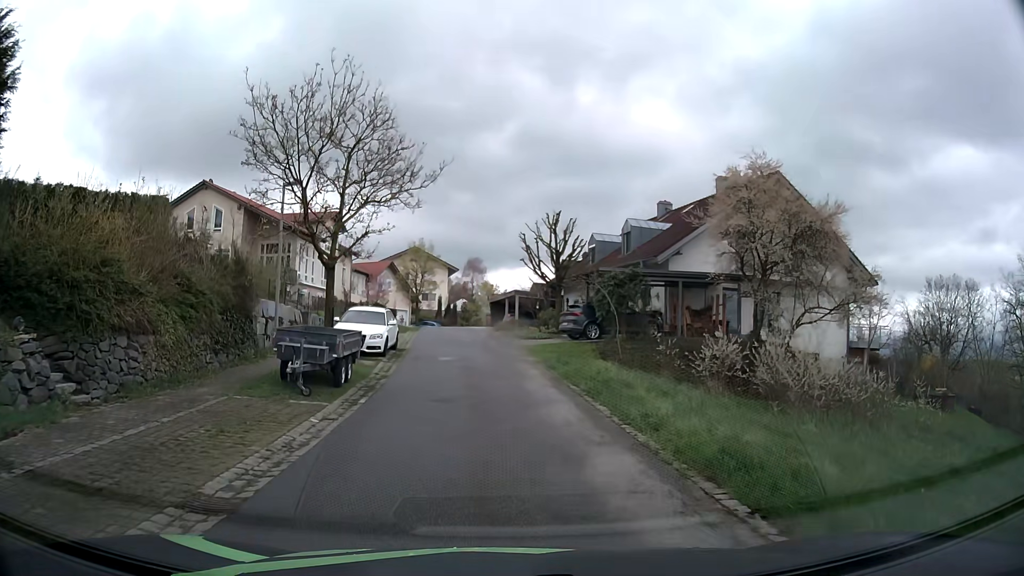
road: residential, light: Day
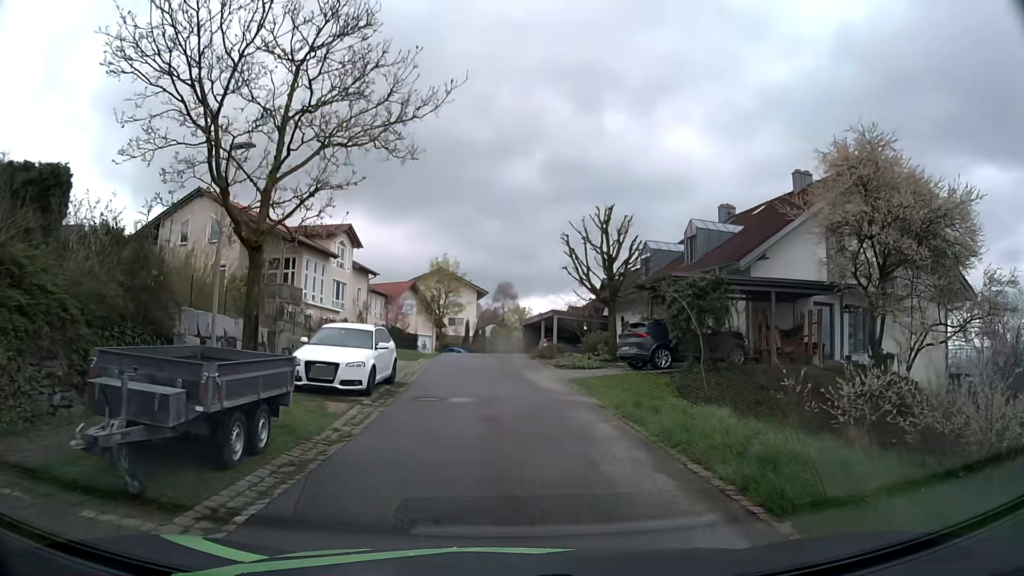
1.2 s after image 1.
(-0.2, +7.0) m; -2°
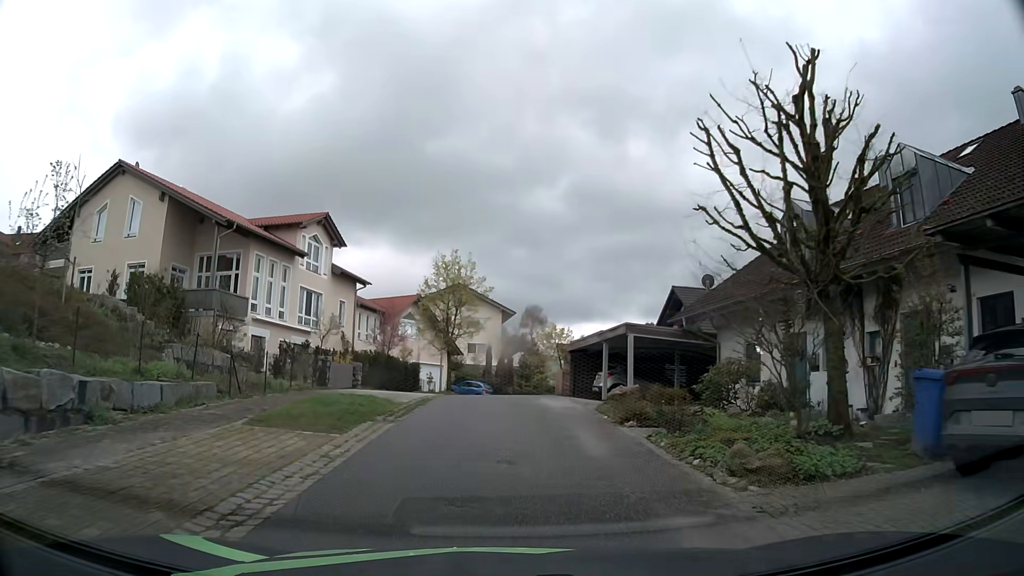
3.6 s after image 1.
(-0.5, +15.5) m; -3°
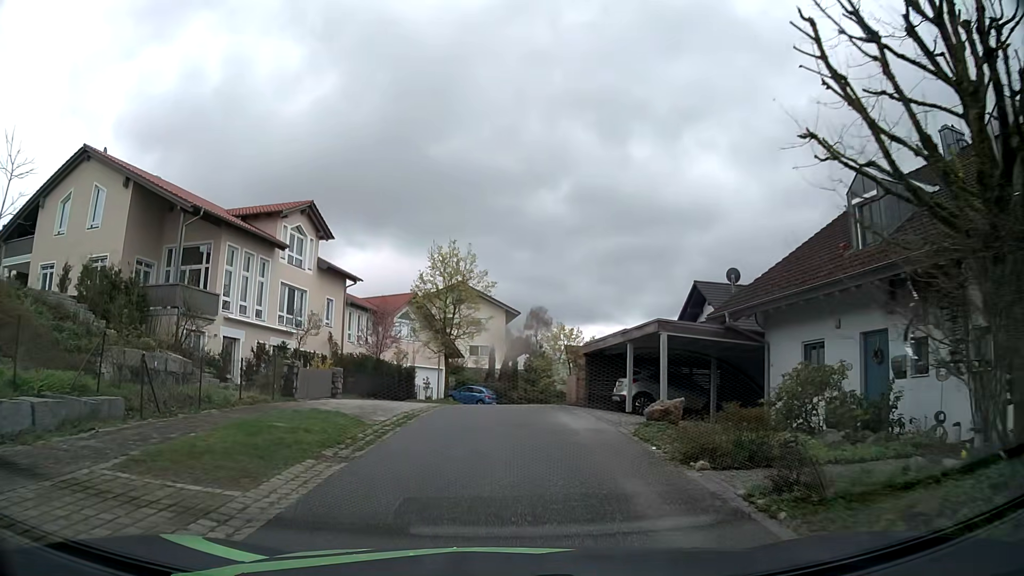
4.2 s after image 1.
(+0.1, +4.1) m; 0°
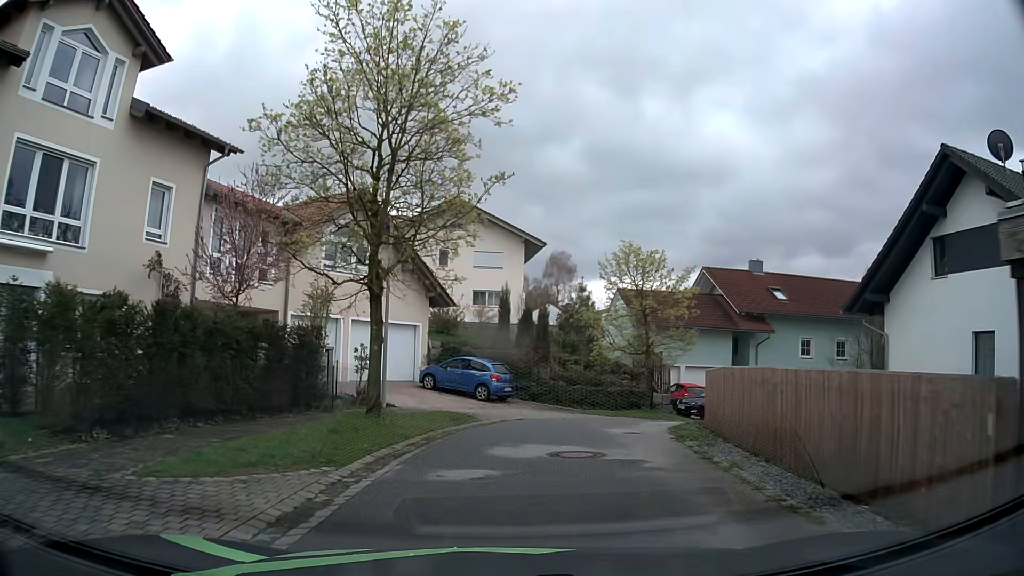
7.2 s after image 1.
(-0.3, +22.0) m; -2°
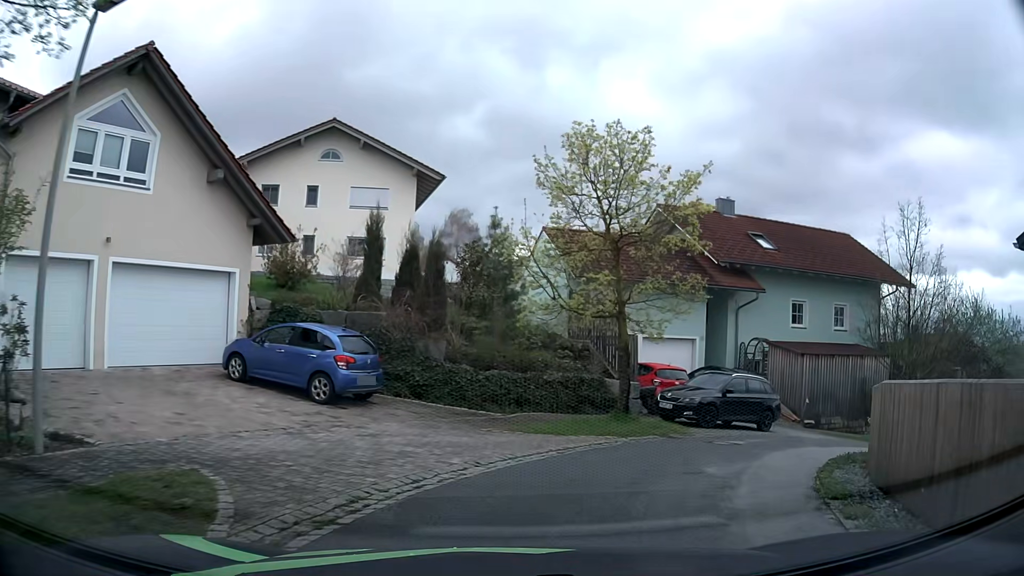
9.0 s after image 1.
(+0.7, +11.5) m; +9°
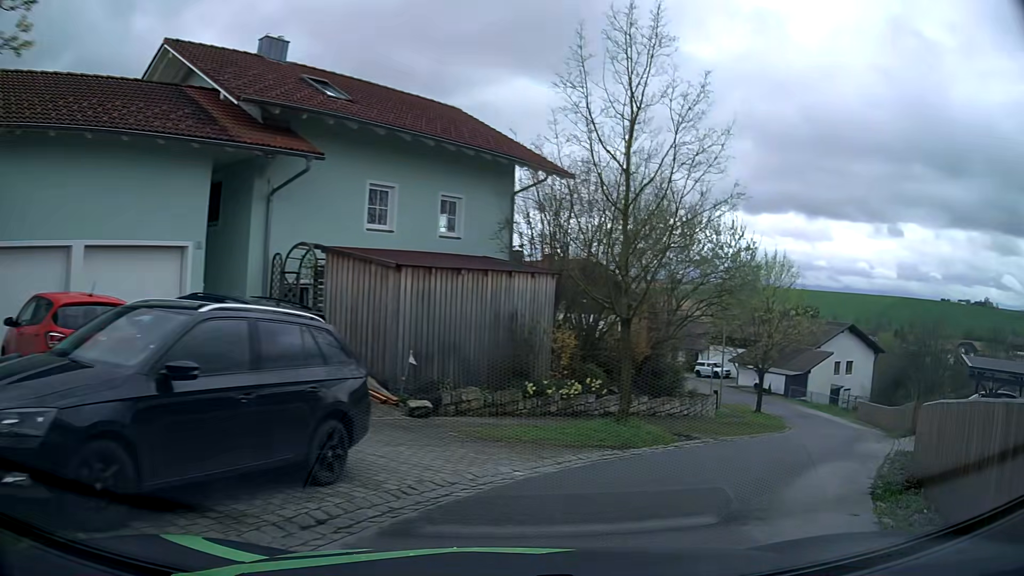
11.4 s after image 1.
(+3.8, +12.6) m; +39°
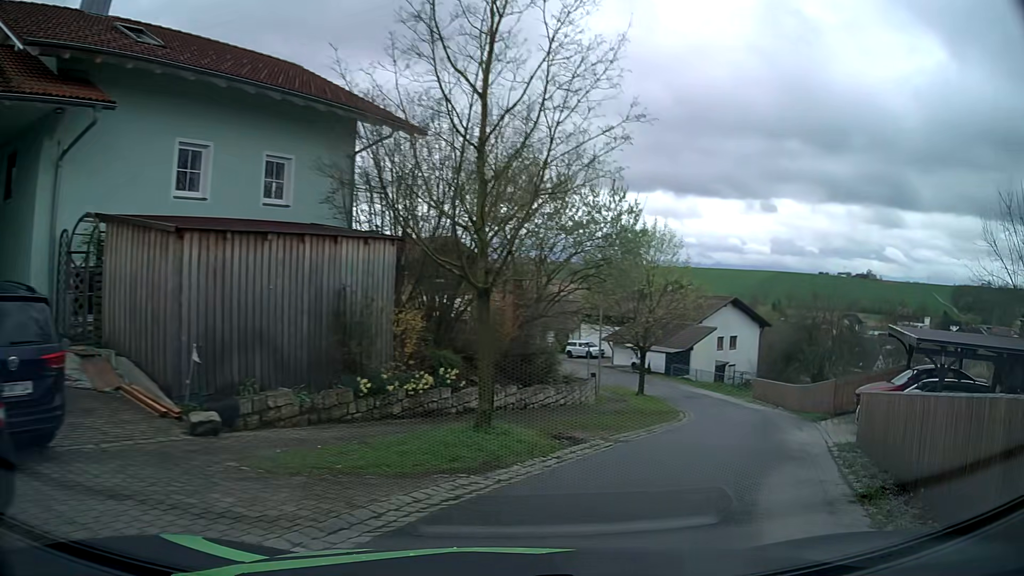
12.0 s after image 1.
(+0.3, +3.4) m; +11°
(+2, +10) (+6, +19) (+9, +29) (+10, +39) (+9, +48) (+6, +58) (+2, +67) (-2, +76) (-7, +85) (-12, +94) m
